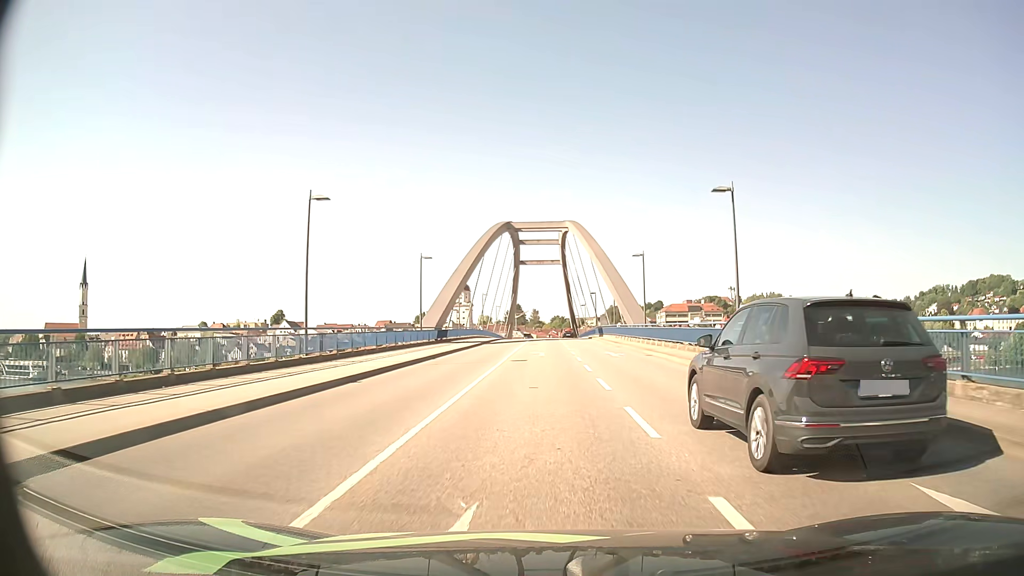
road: secondary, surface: asphalt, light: Day
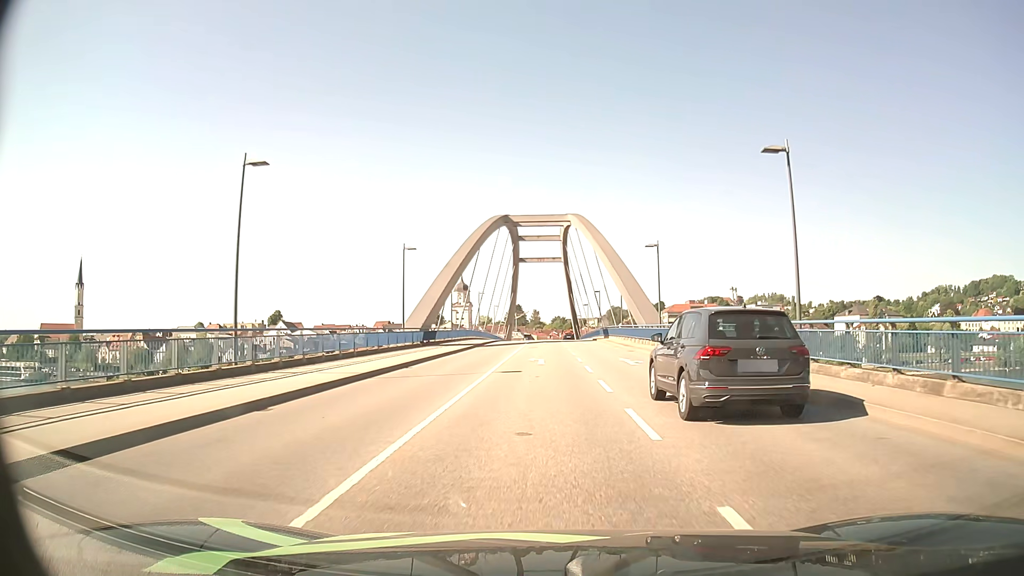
(0.0, +6.2) m; 0°
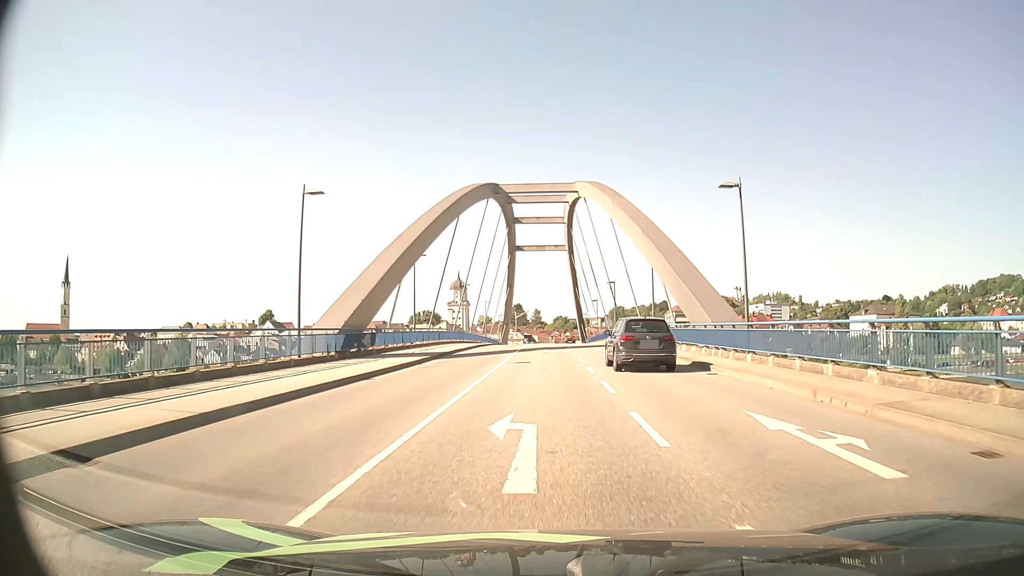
(0.0, +18.6) m; 0°
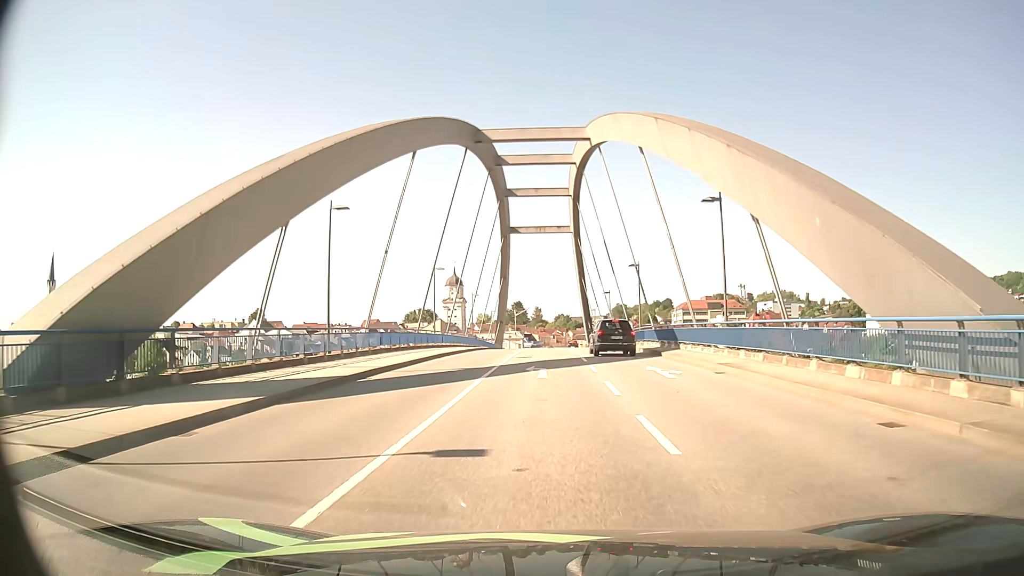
(0.0, +18.5) m; 0°
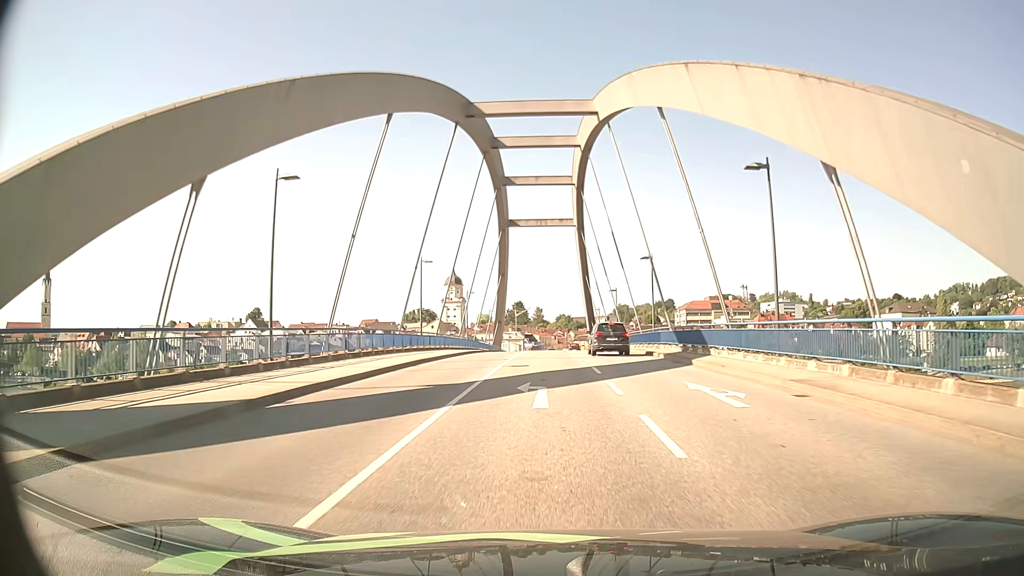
(0.0, +6.2) m; 0°
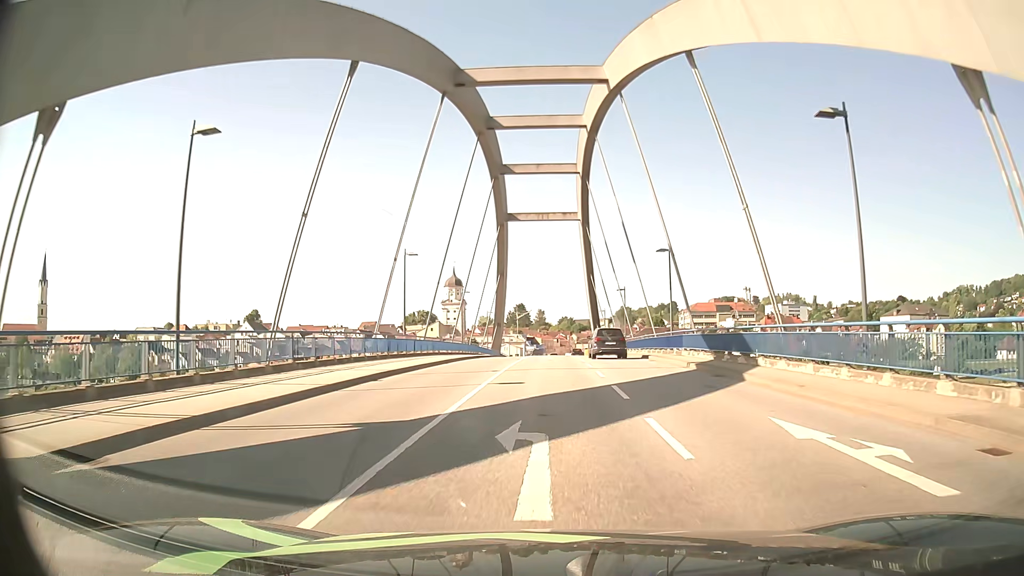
(0.0, +6.2) m; 0°
